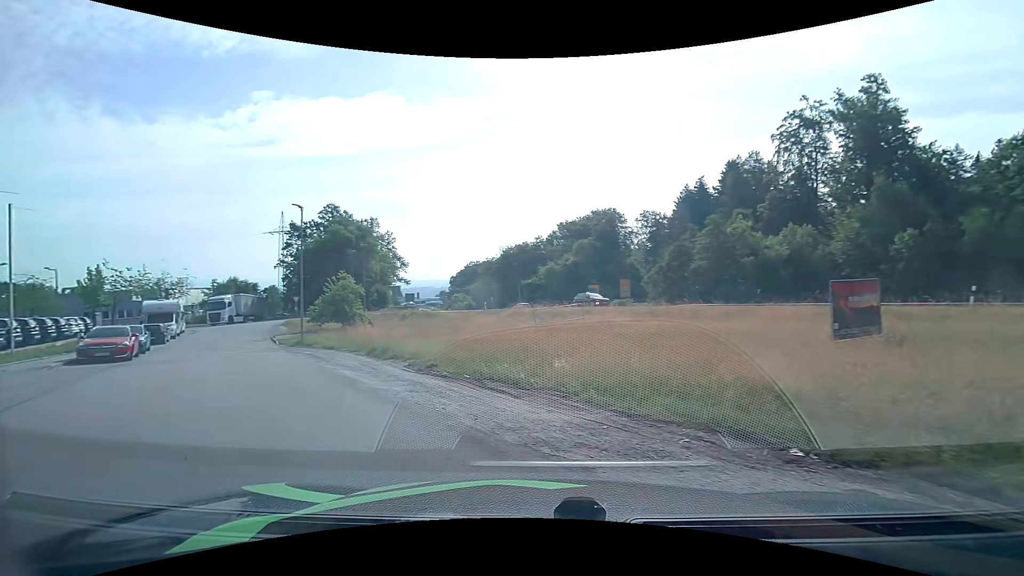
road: residential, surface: asphalt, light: Day
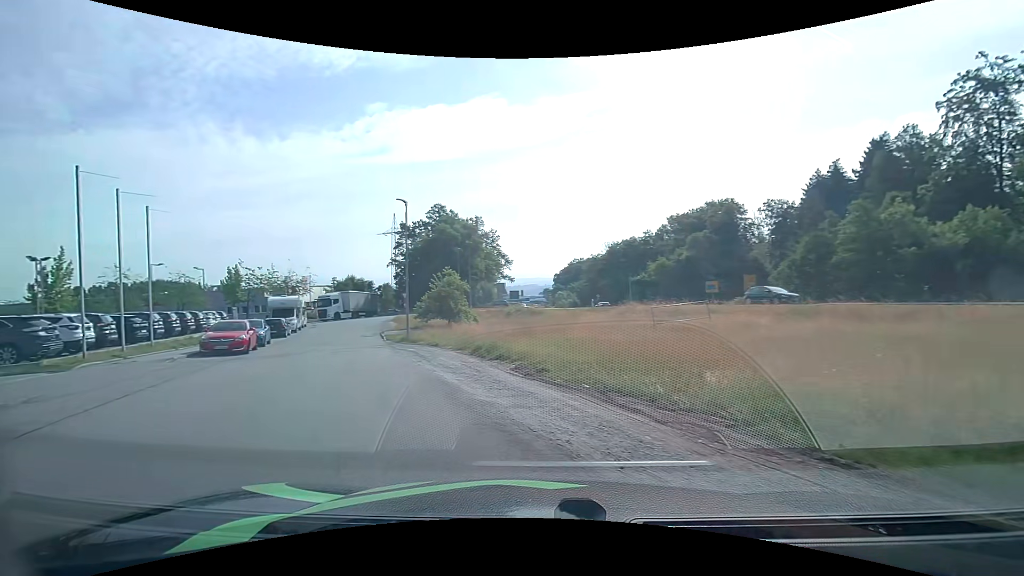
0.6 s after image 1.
(-0.2, +2.2) m; -12°
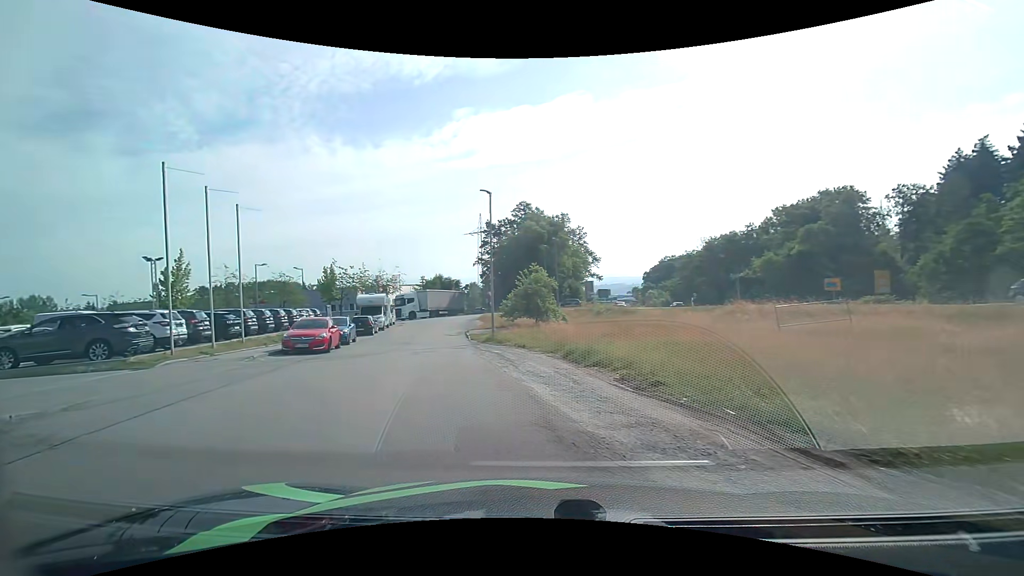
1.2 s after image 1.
(-0.2, +2.4) m; -9°
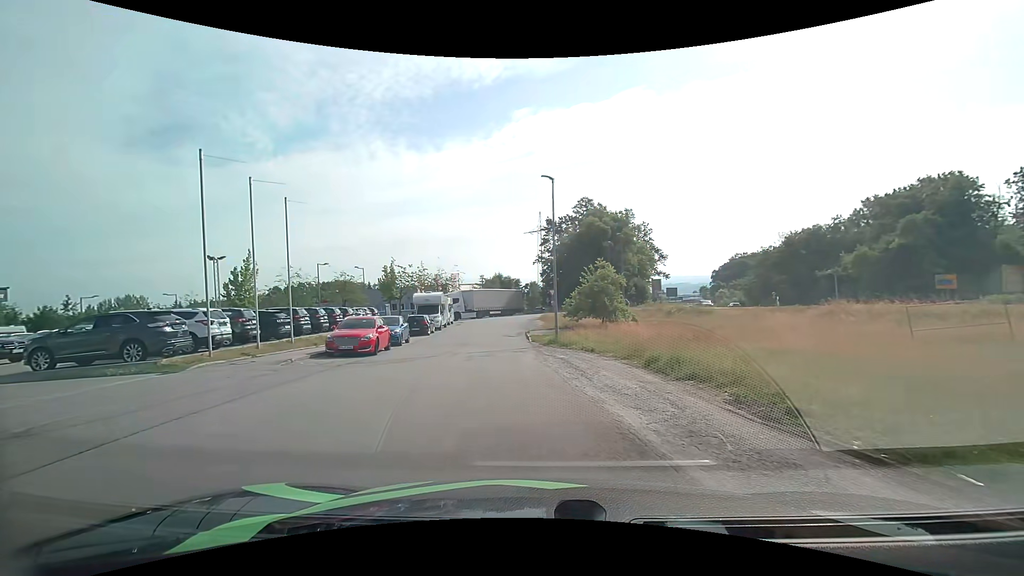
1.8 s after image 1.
(-0.2, +2.7) m; -6°
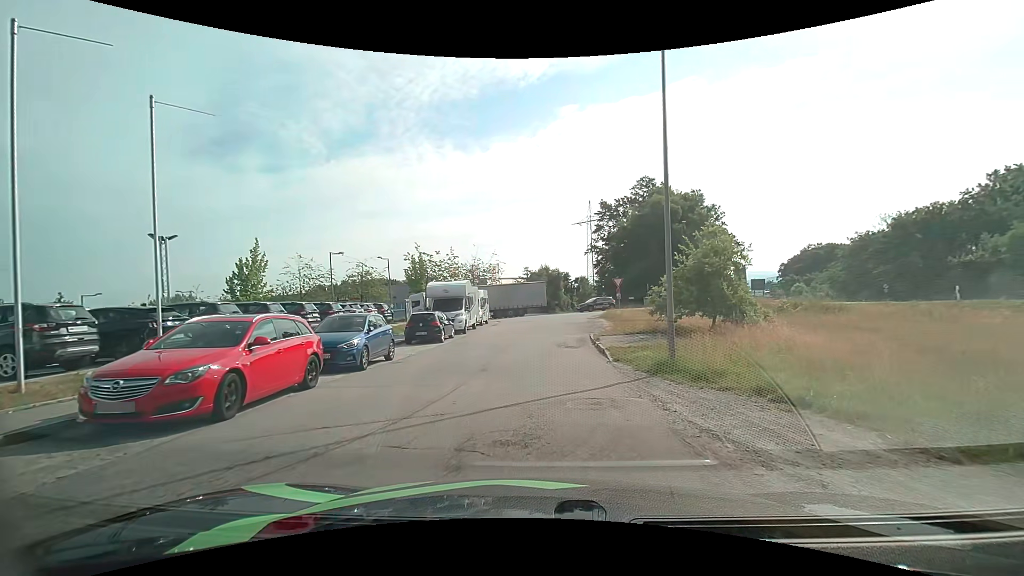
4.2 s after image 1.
(-1.0, +12.2) m; -6°
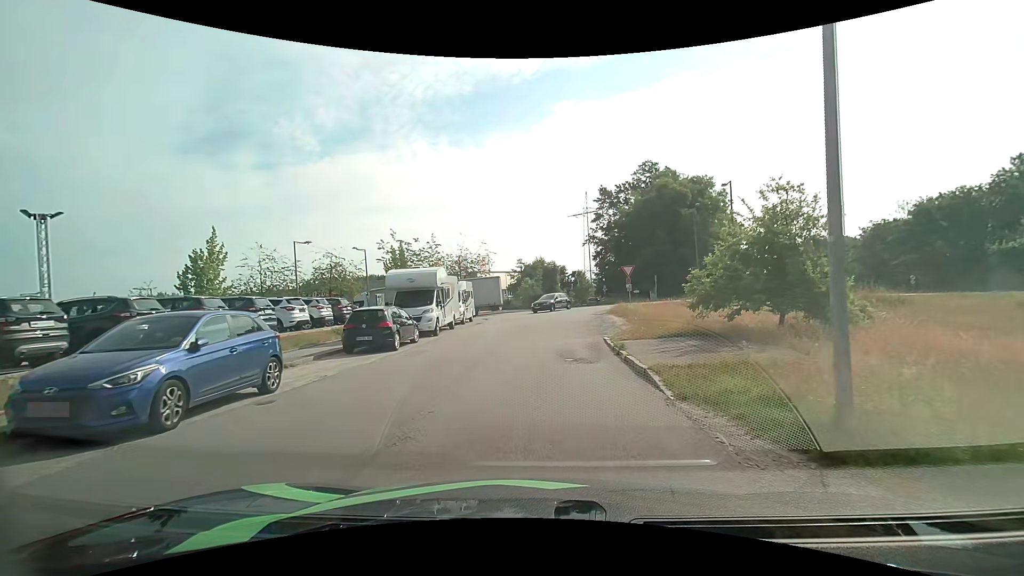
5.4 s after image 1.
(0.0, +6.7) m; +1°
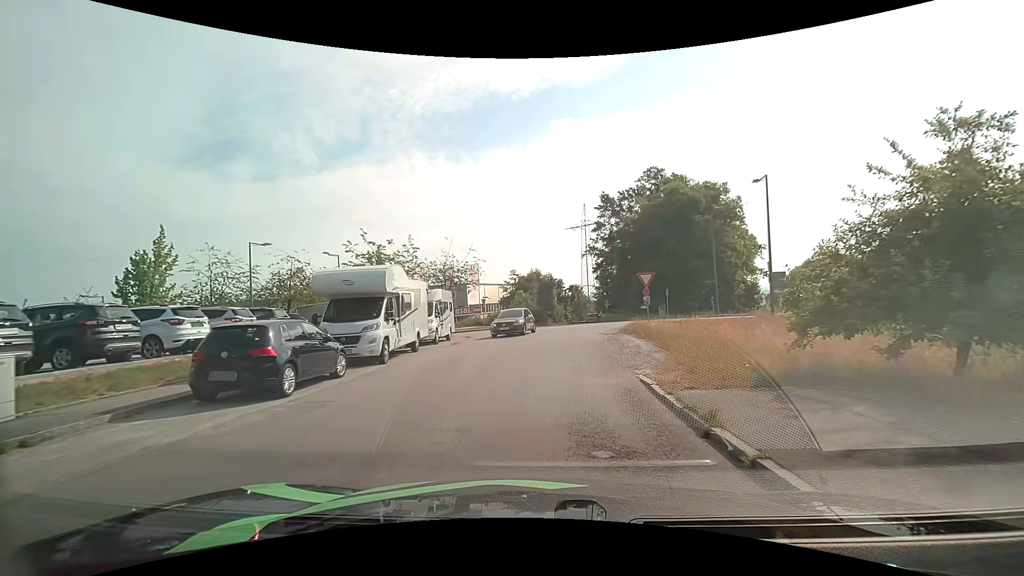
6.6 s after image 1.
(-0.1, +6.7) m; 0°
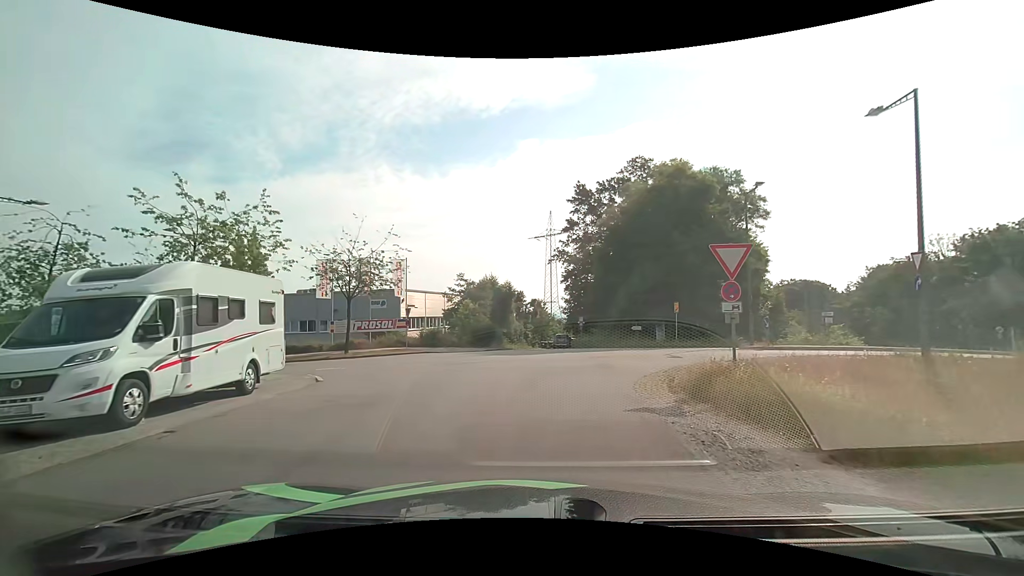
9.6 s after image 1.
(+0.6, +15.8) m; +5°
